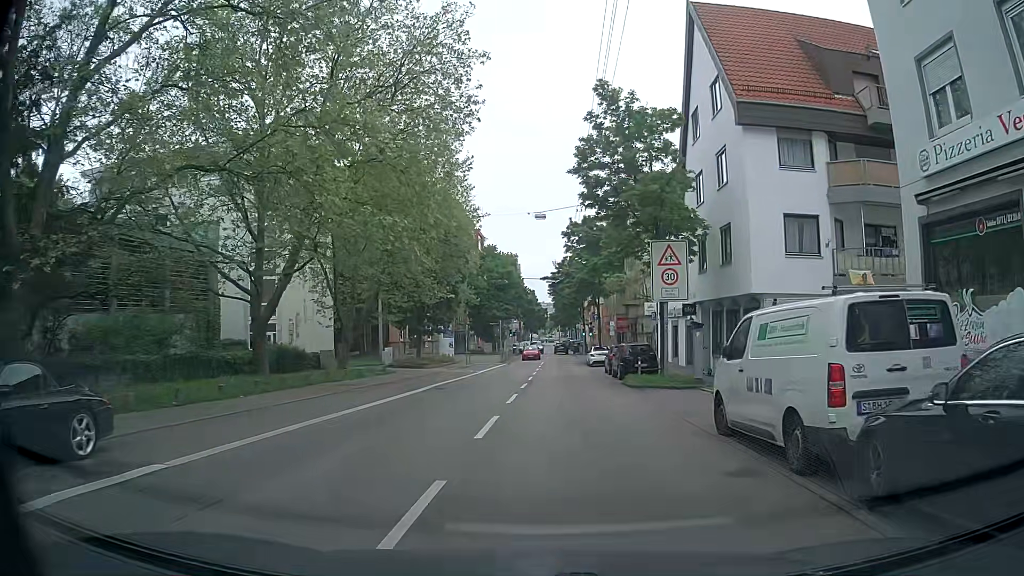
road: secondary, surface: asphalt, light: Day
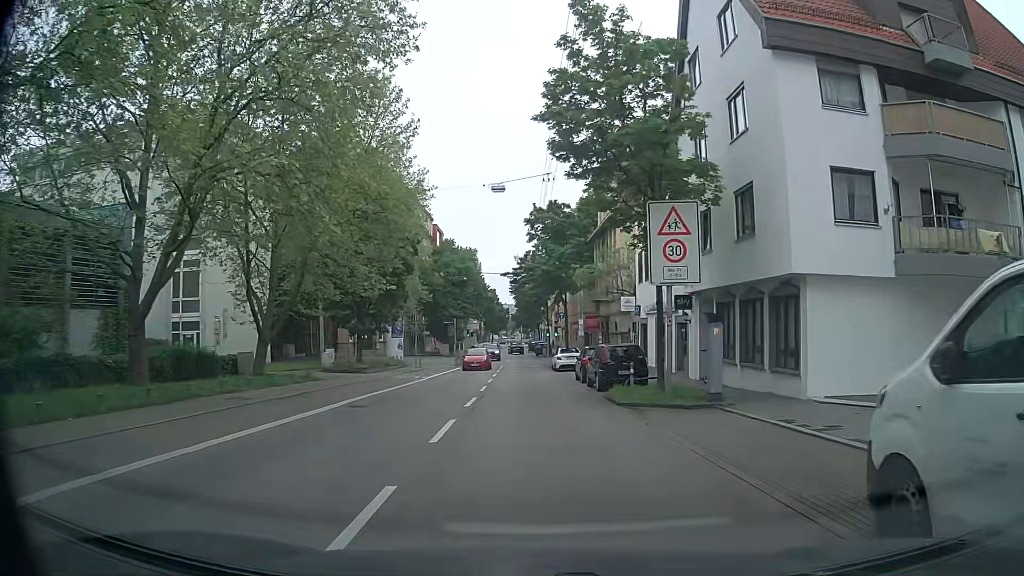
(+0.1, +6.6) m; +1°
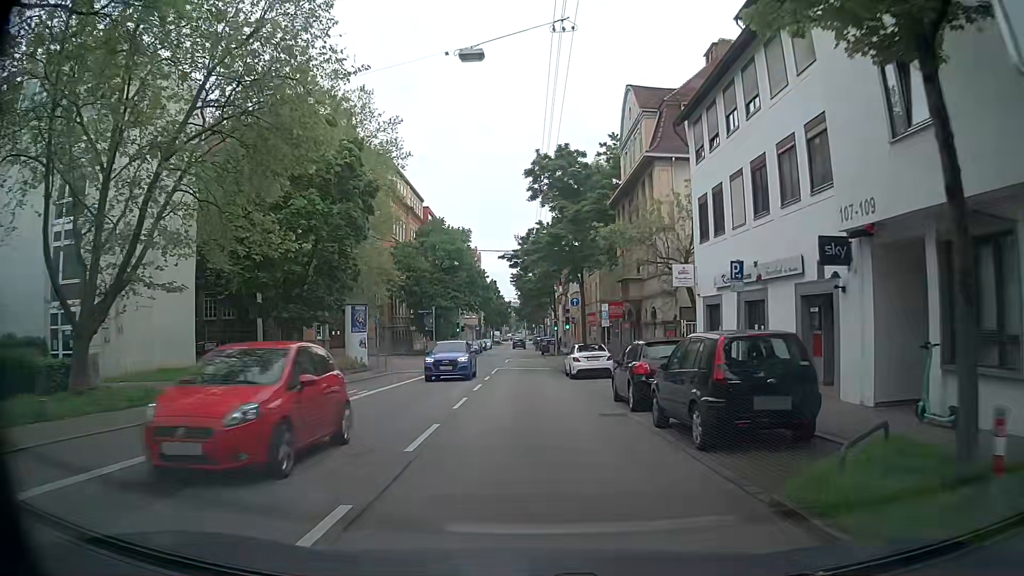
(+0.4, +13.4) m; +1°
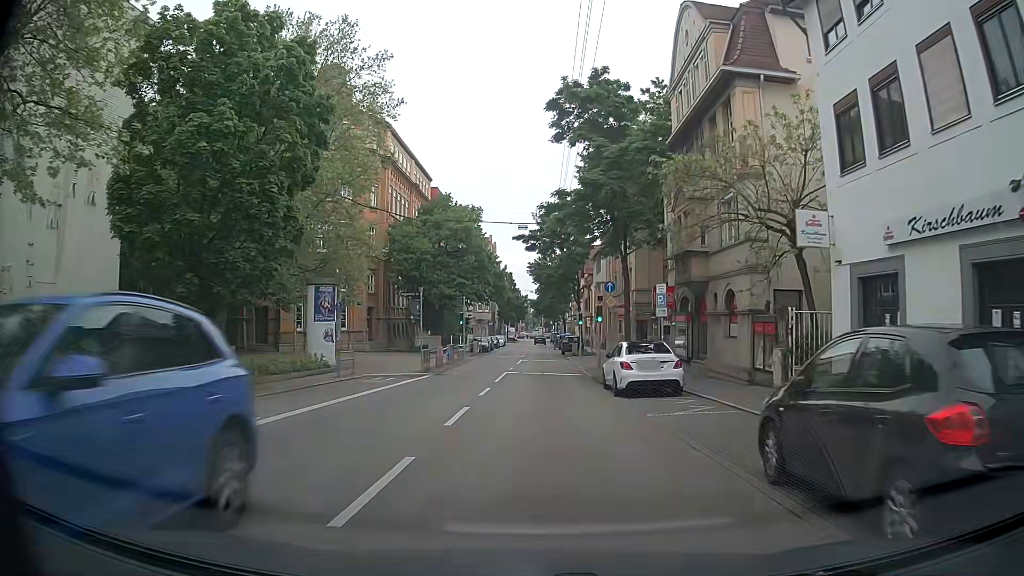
(-0.1, +10.3) m; -1°
